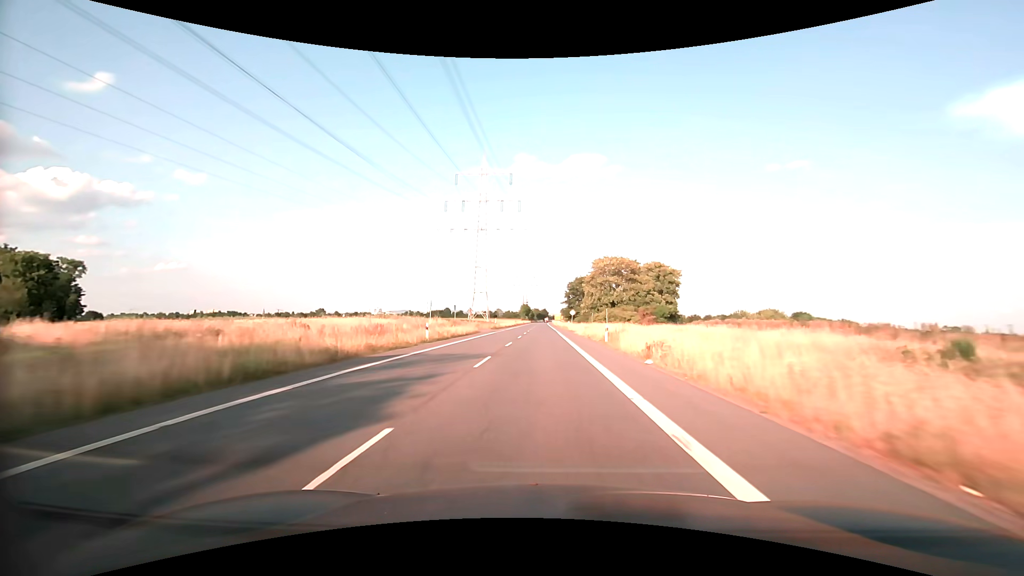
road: secondary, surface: asphalt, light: Day
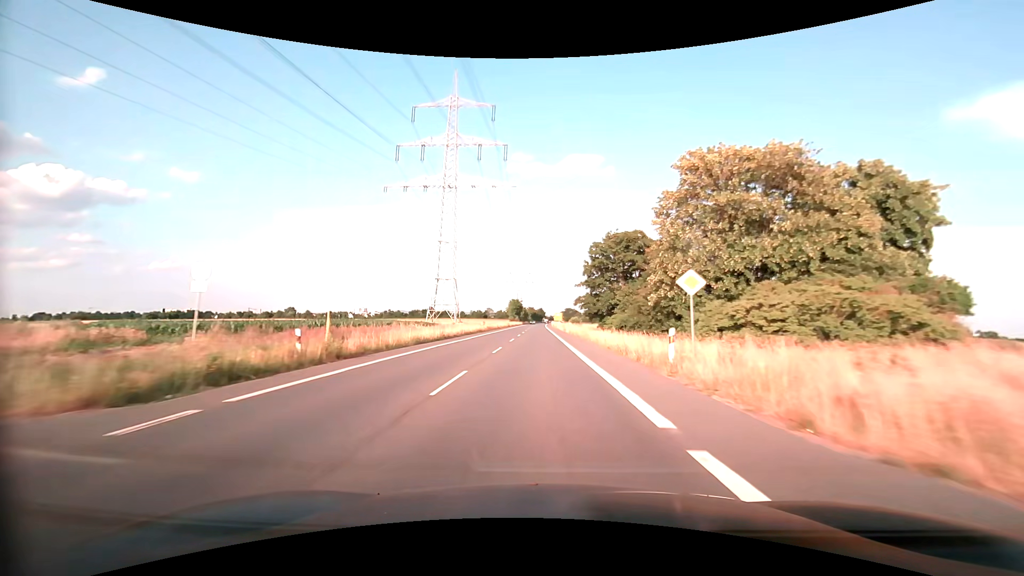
(+0.1, +64.8) m; 0°
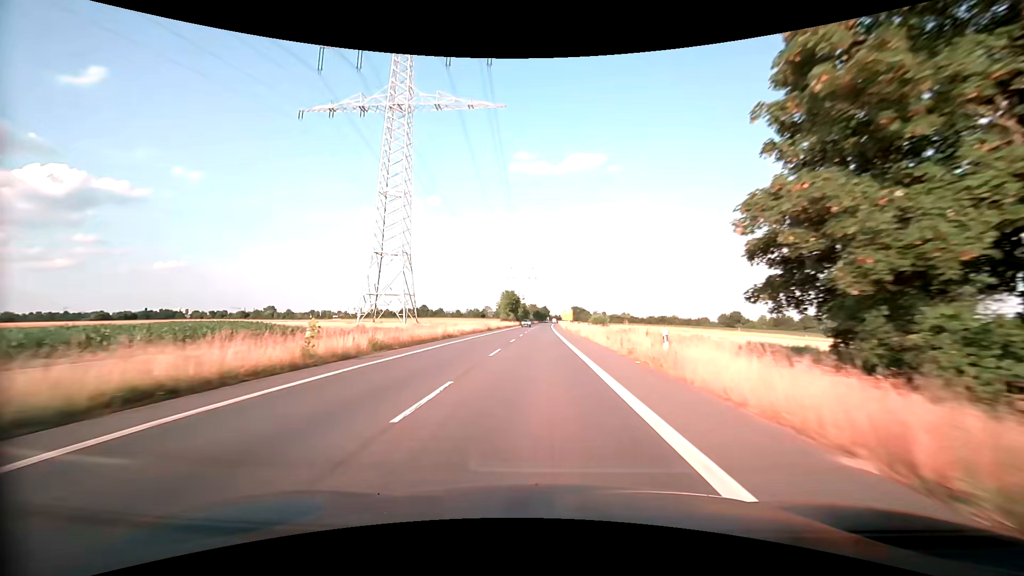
(-0.2, +50.5) m; 0°
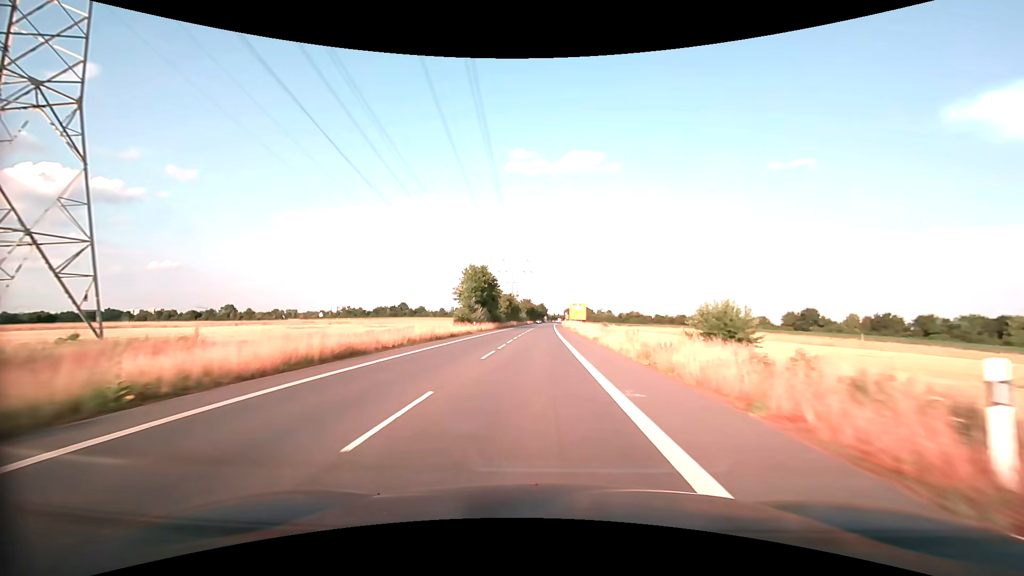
(+0.1, +61.4) m; 0°
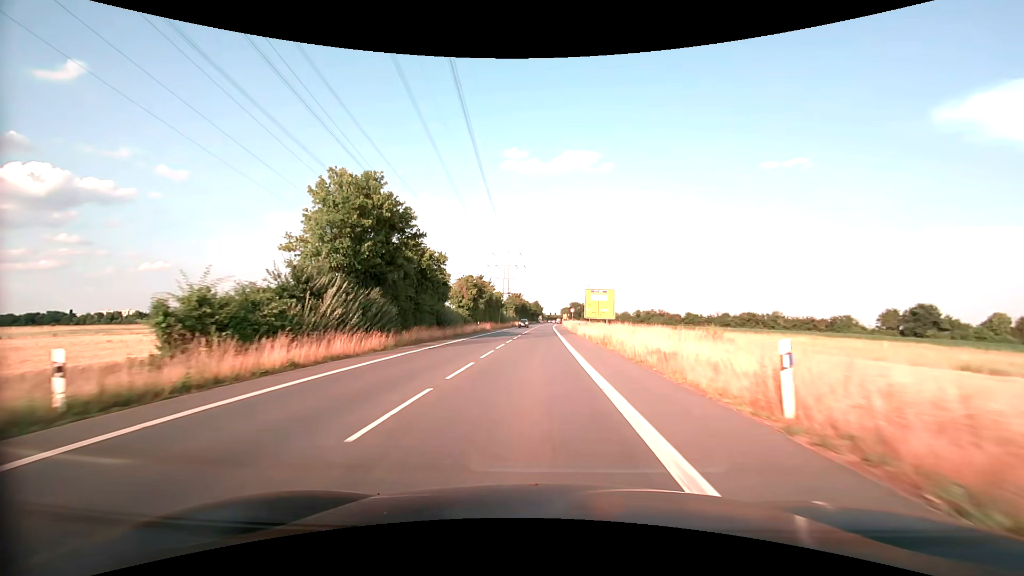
(+0.6, +47.7) m; +1°
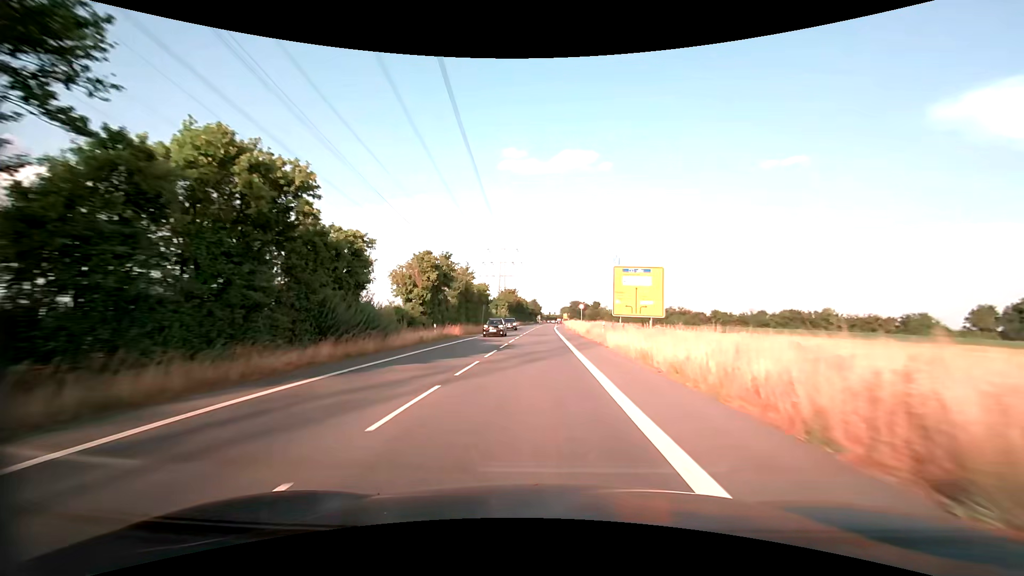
(0.0, +23.4) m; 0°
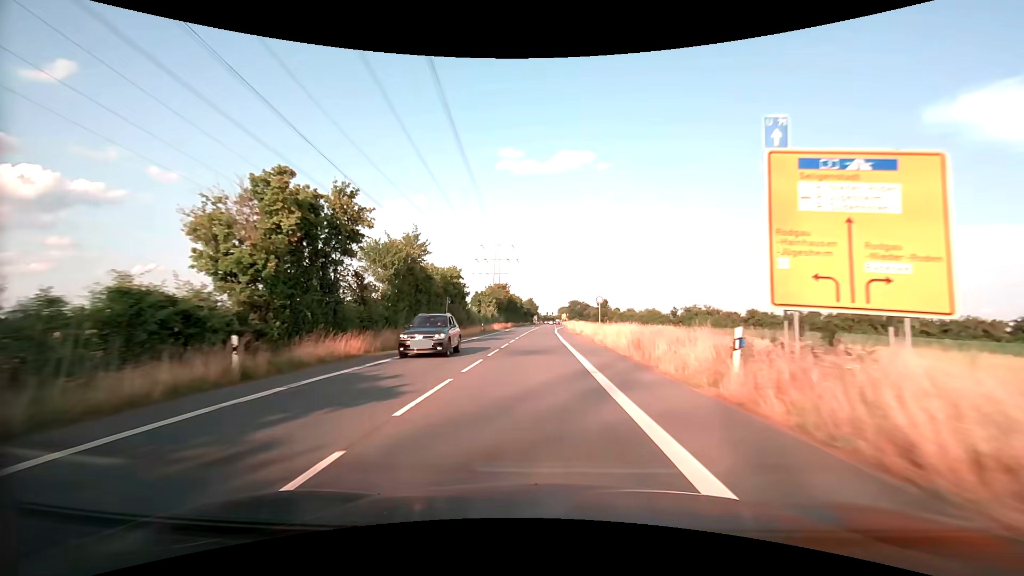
(+0.1, +23.1) m; 0°
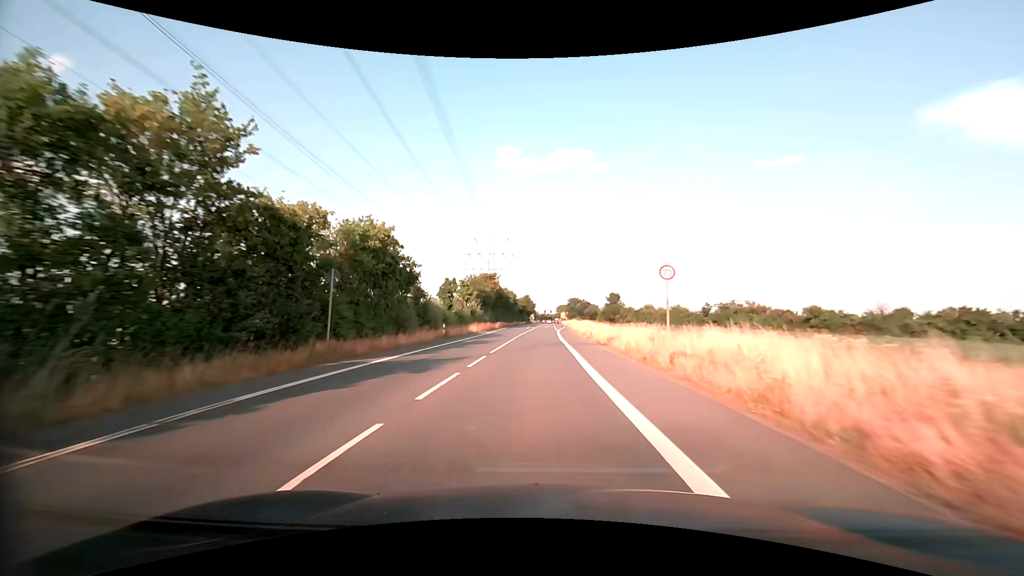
(+0.1, +22.8) m; 0°
